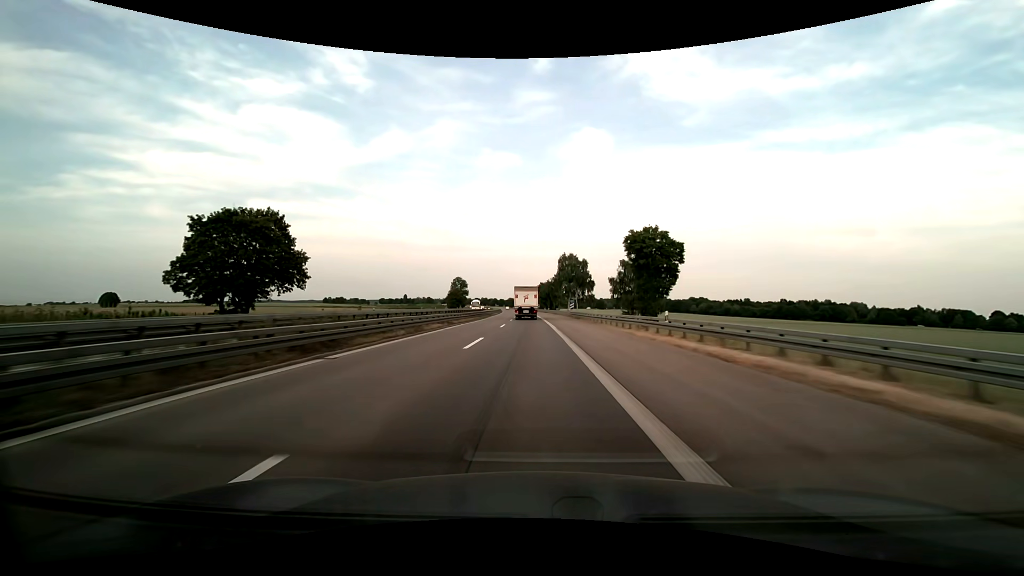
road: motorway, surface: asphalt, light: Day
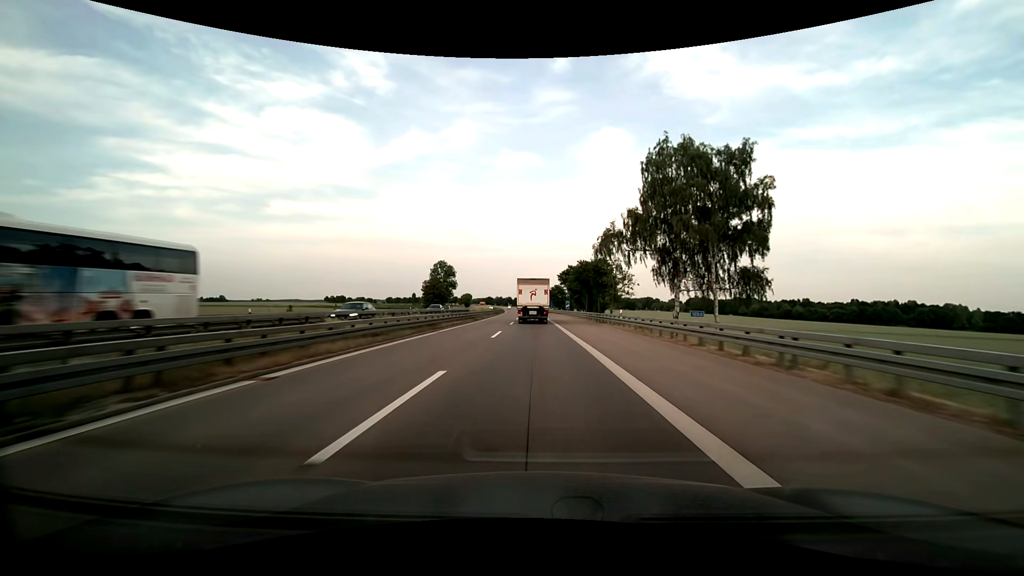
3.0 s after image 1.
(-1.5, +84.2) m; -2°
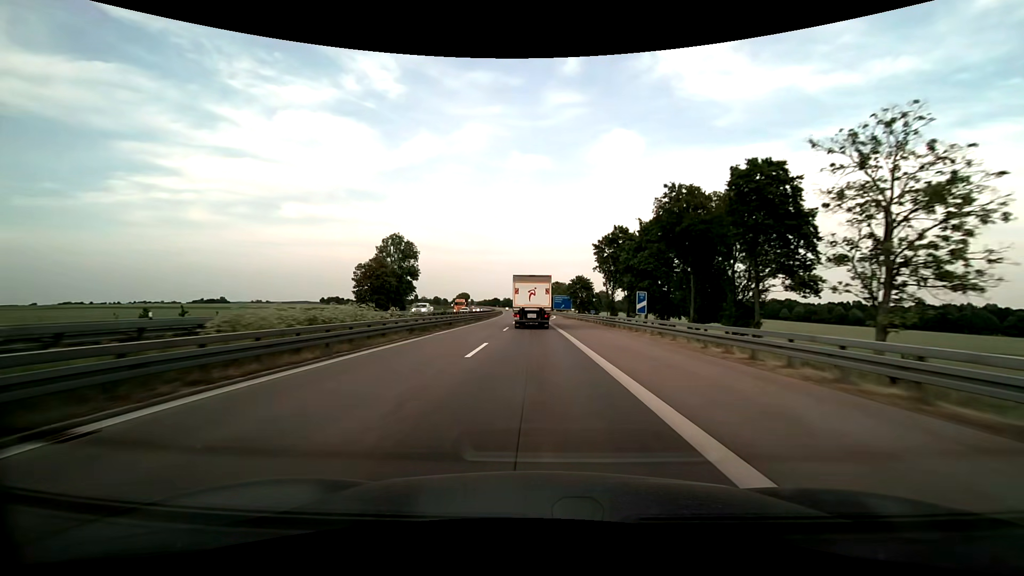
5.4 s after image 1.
(-0.8, +62.4) m; -1°
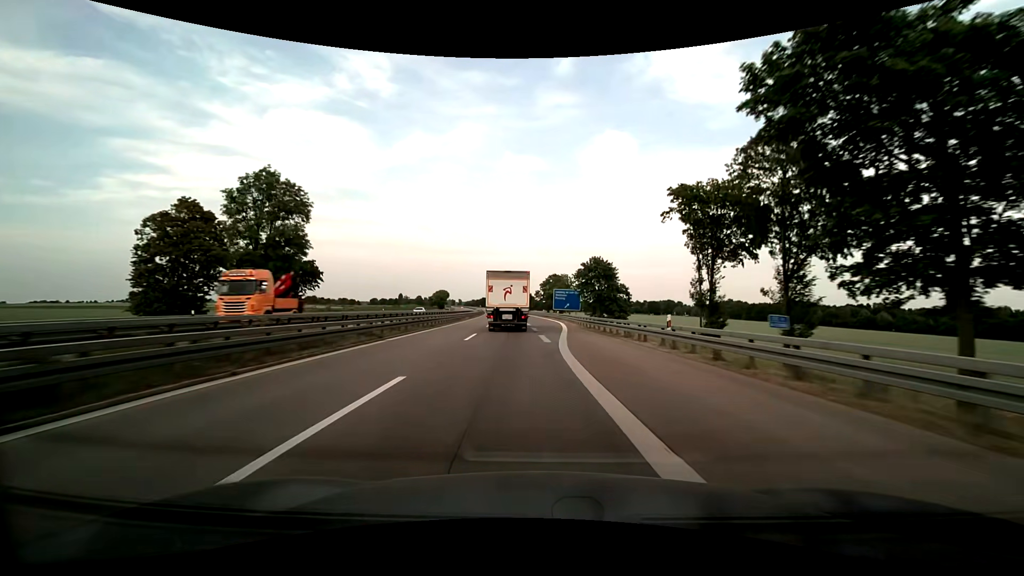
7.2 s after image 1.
(-0.1, +46.0) m; +1°
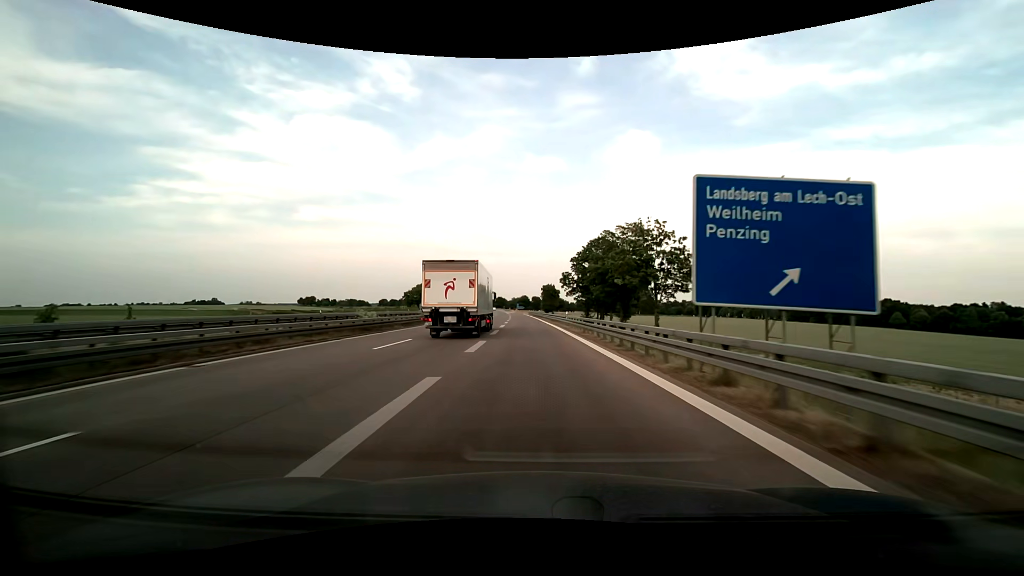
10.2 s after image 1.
(-0.6, +77.2) m; -3°
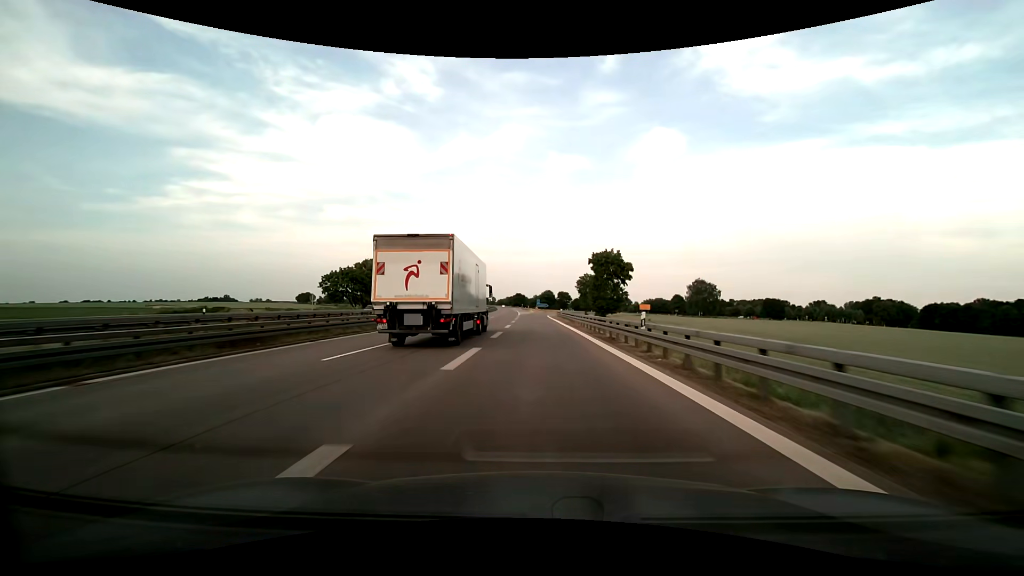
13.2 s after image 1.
(-2.3, +77.2) m; -3°
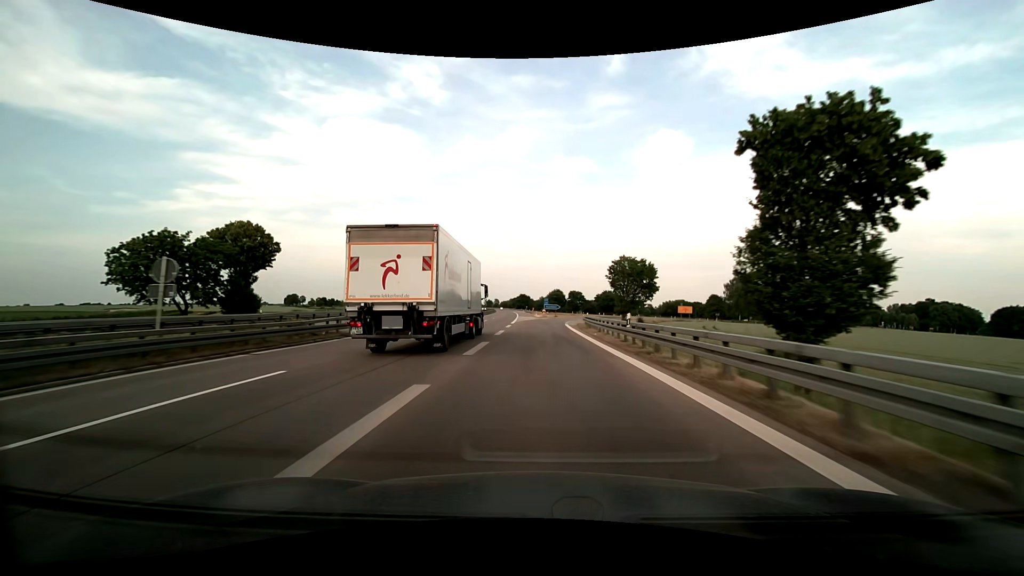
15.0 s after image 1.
(-0.1, +44.0) m; 0°
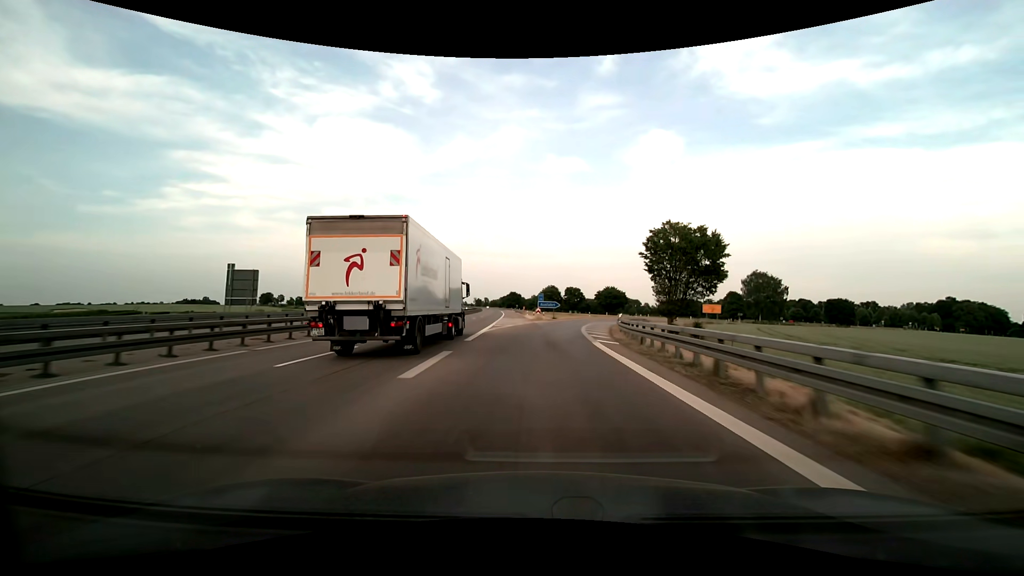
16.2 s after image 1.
(0.0, +29.1) m; +1°
(0, +10) (0, +20) (+1, +30) (+2, +40) (+3, +50) (+5, +60) (+7, +70) (+9, +79) (+12, +89) (+16, +98) m
